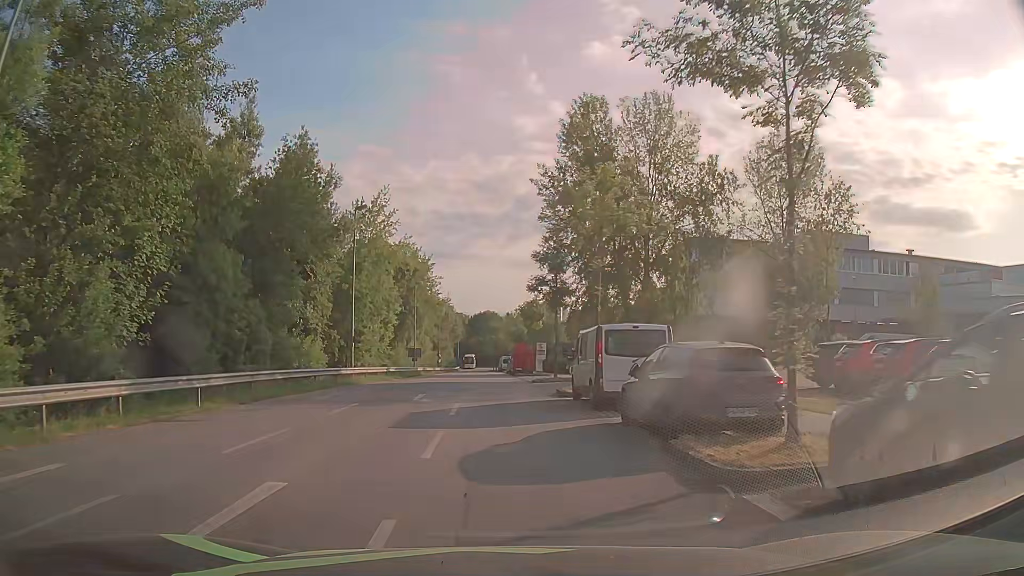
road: residential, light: Day
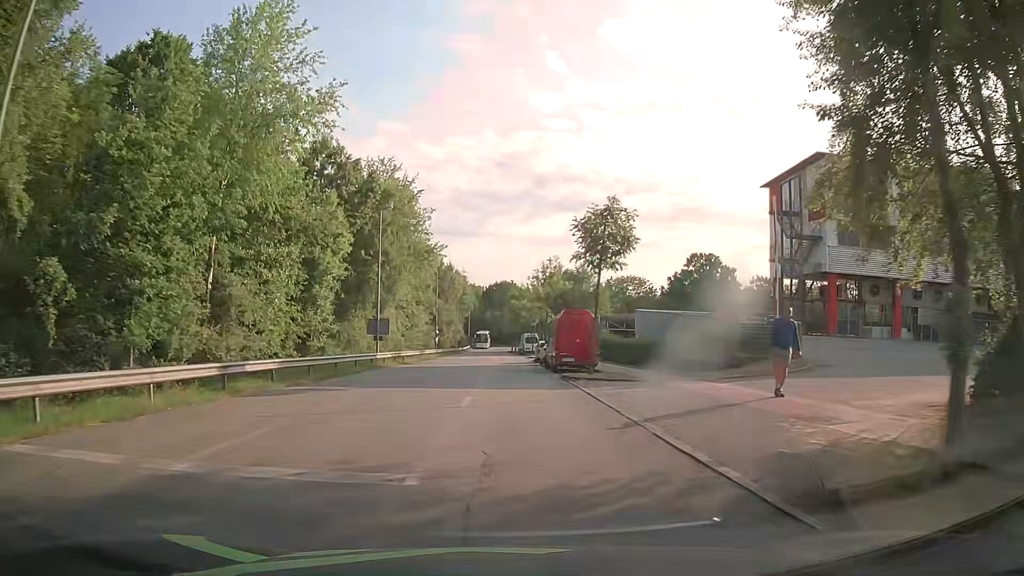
(-0.6, +31.7) m; -1°
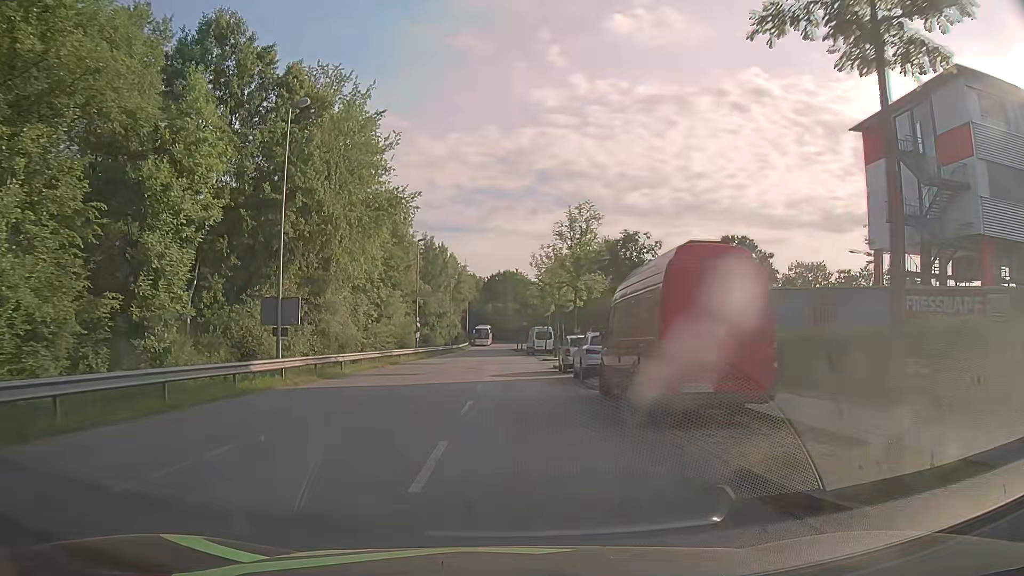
(-0.1, +19.6) m; 0°
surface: asphalt
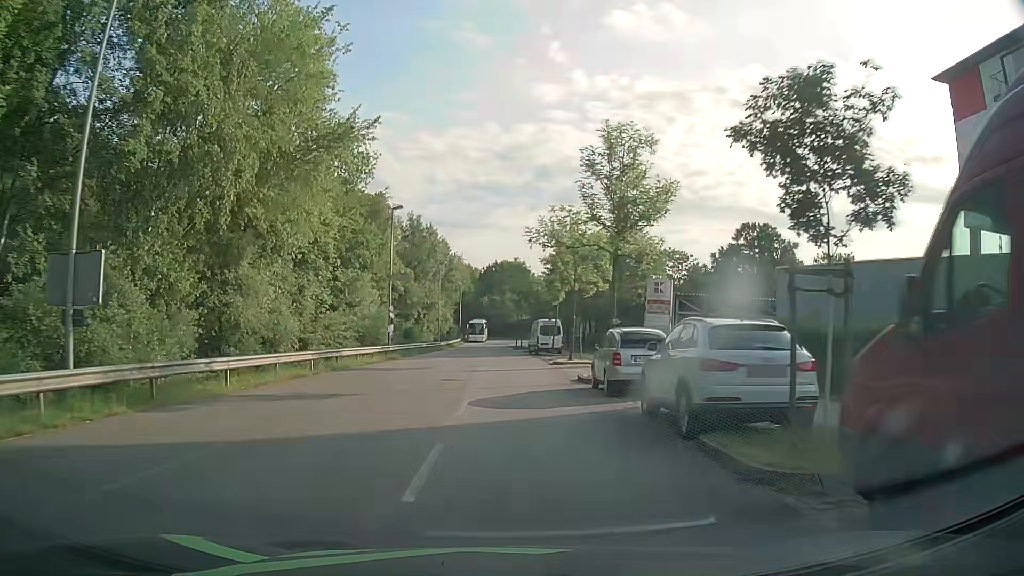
(0.0, +12.3) m; 0°
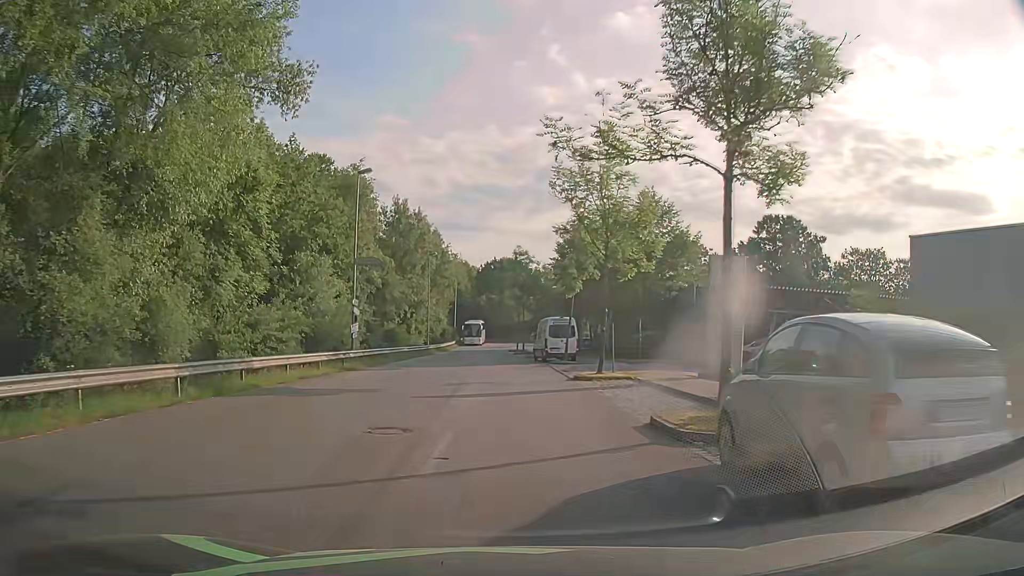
(-0.1, +10.7) m; 0°
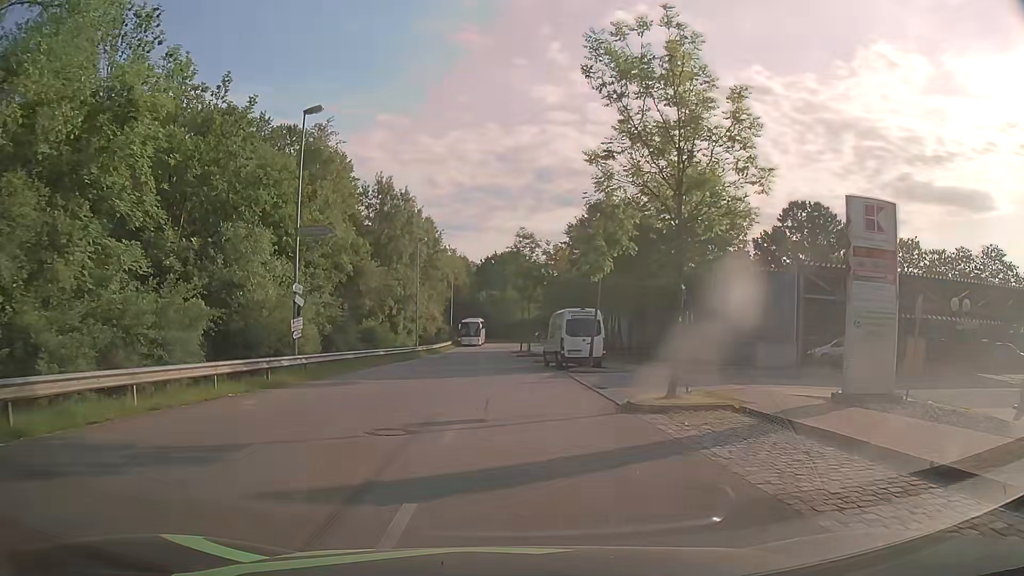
(-0.1, +10.0) m; 0°
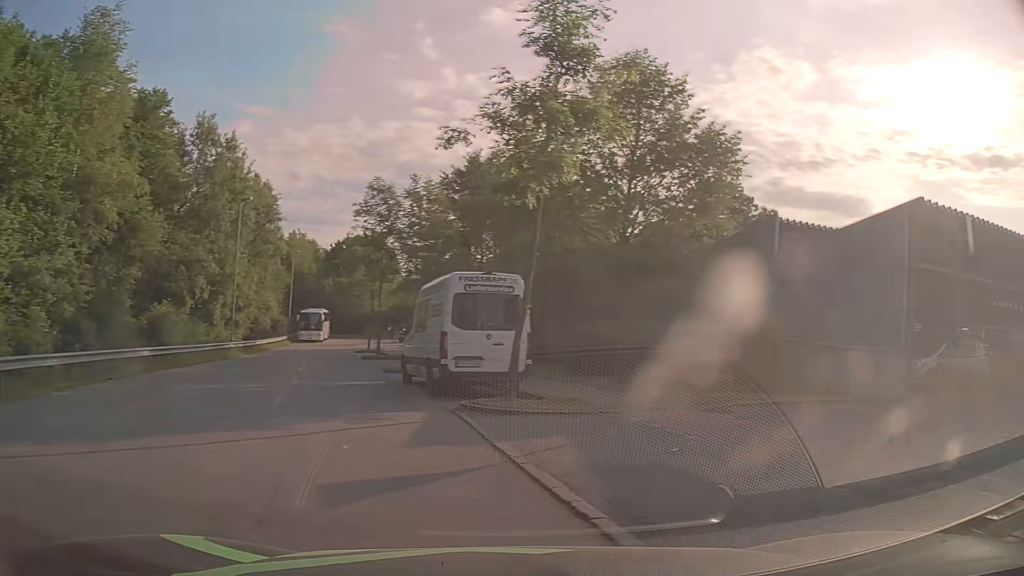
(+0.1, +14.7) m; +13°
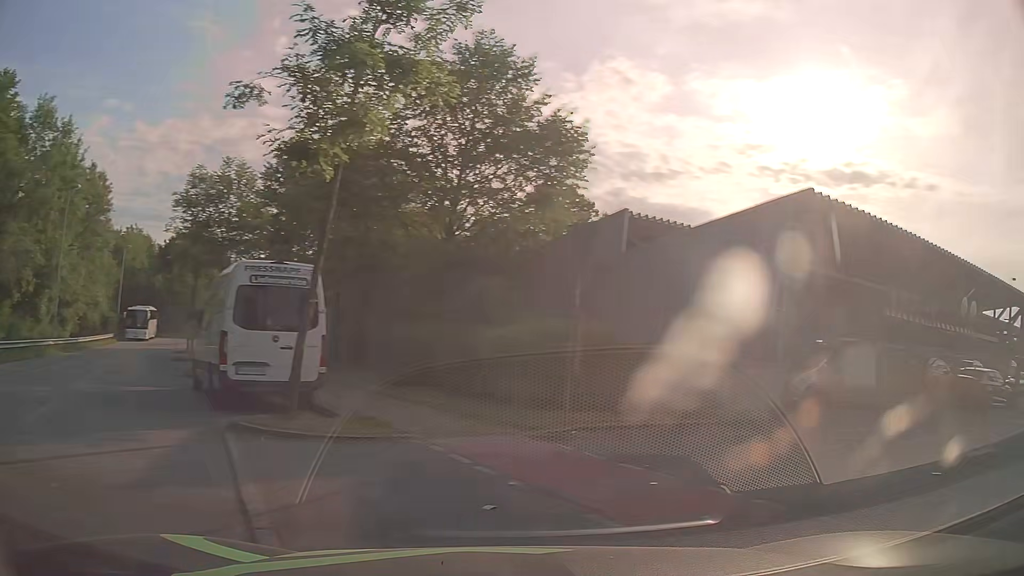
(+0.2, +2.4) m; +14°
